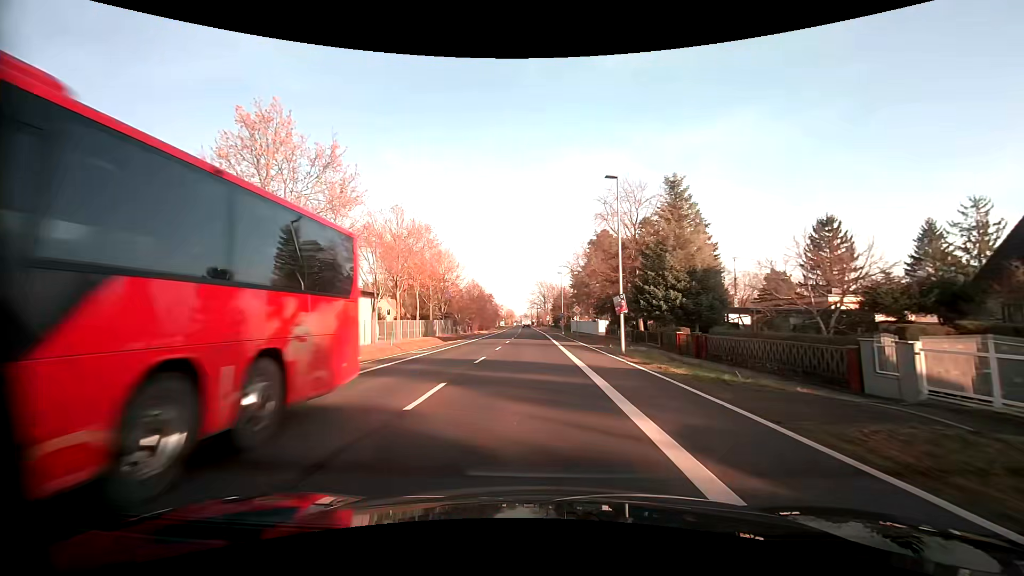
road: primary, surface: asphalt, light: Day
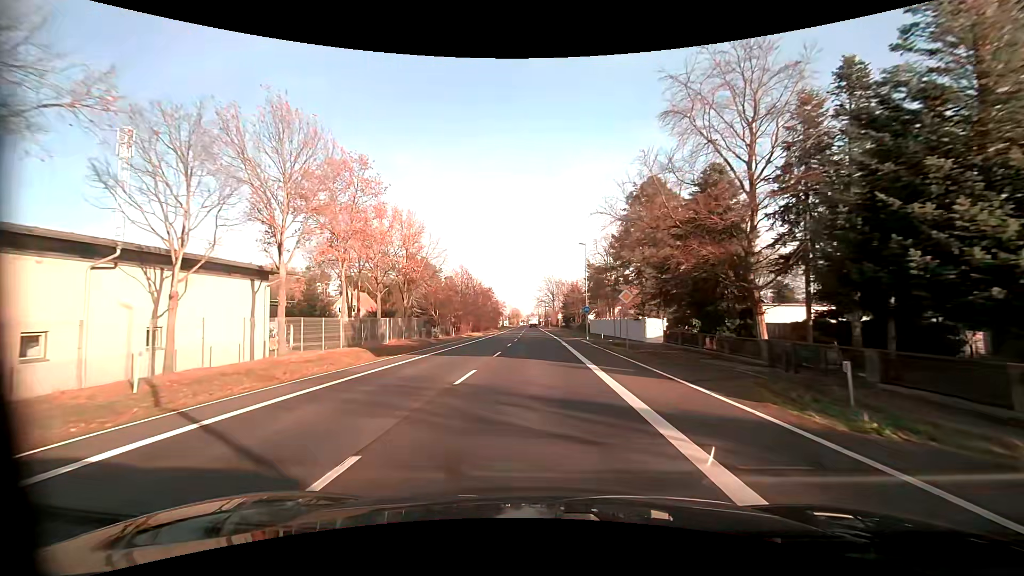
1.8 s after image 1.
(-0.2, +24.2) m; -1°
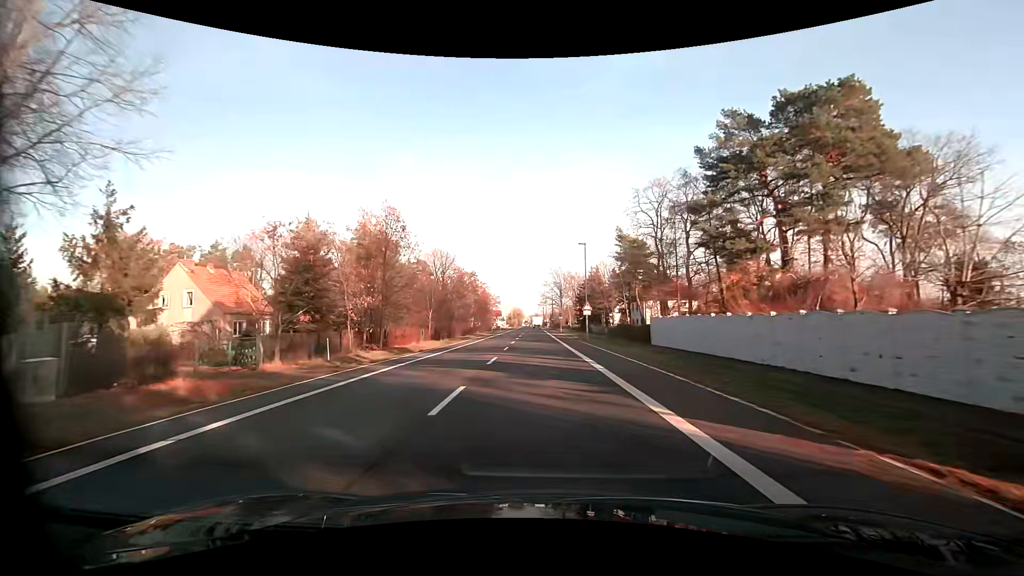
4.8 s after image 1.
(-0.2, +39.9) m; -1°
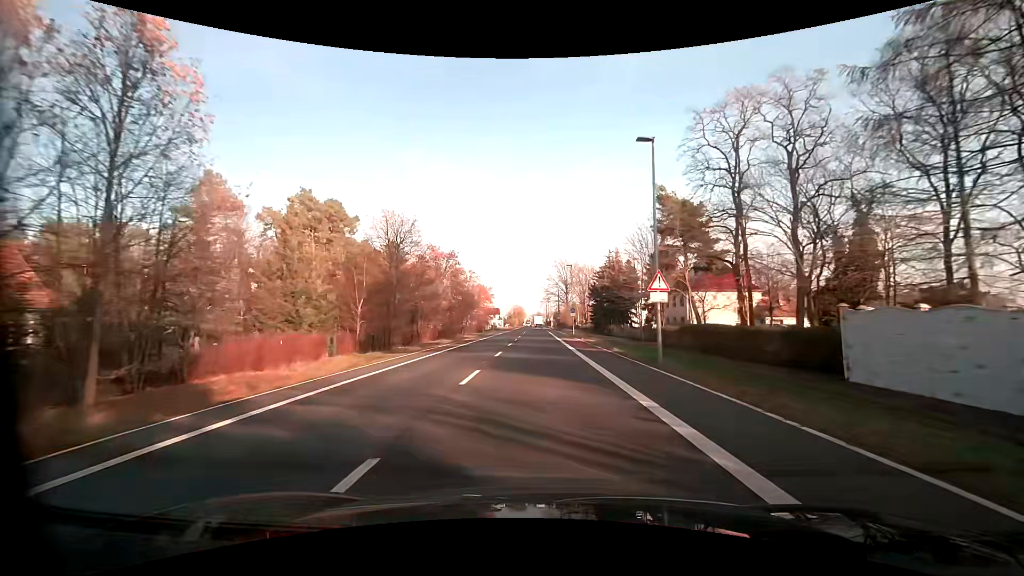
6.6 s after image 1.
(0.0, +23.8) m; 0°
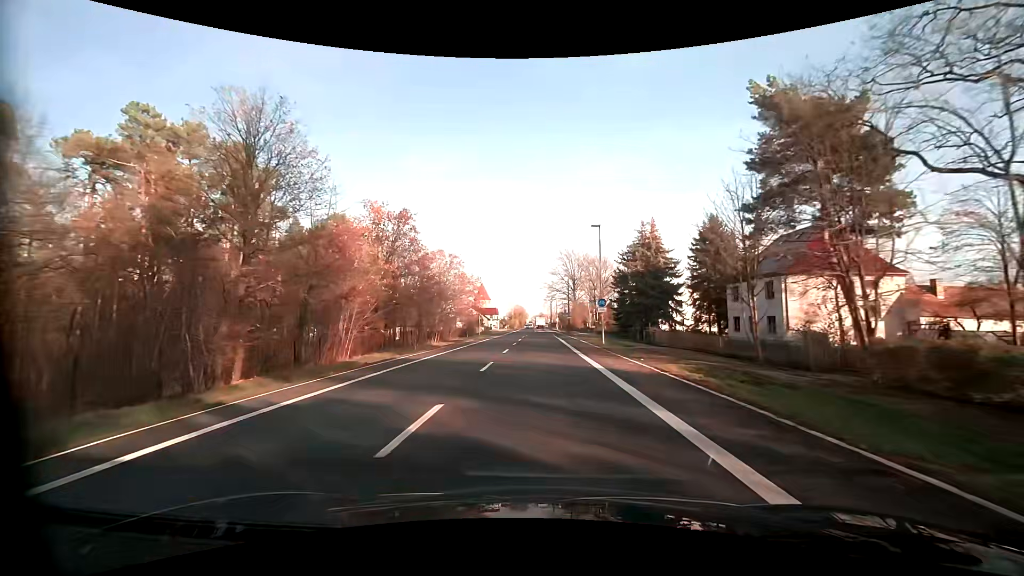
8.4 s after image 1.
(-0.1, +24.1) m; -1°
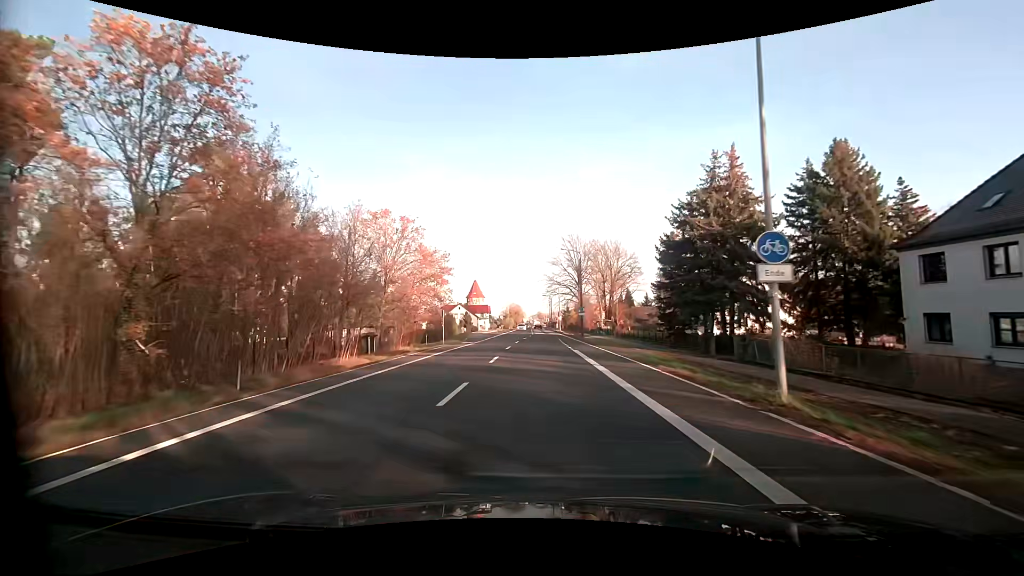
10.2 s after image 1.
(+0.1, +24.2) m; +1°
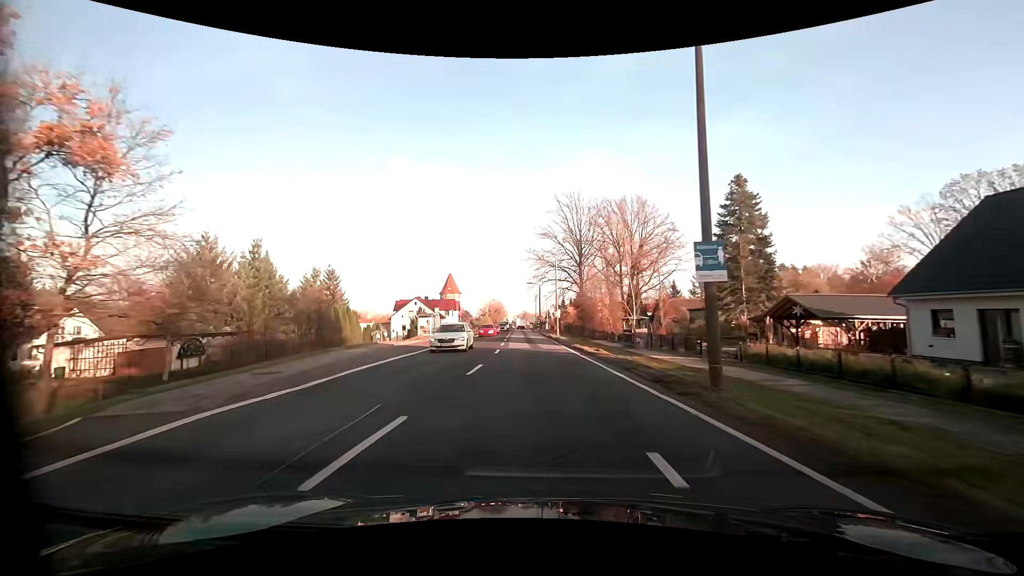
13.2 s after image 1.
(+0.4, +40.2) m; +1°
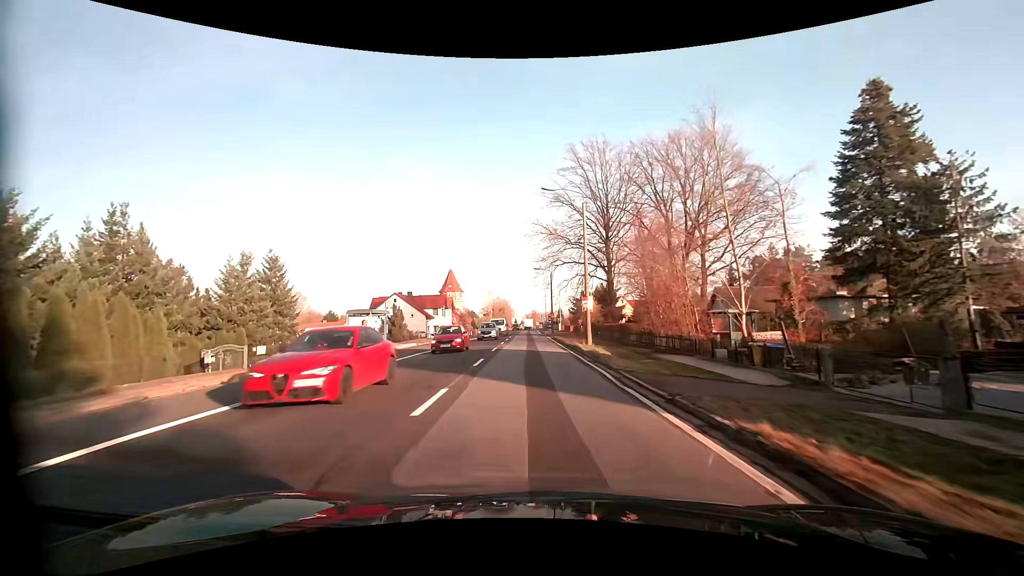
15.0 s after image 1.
(-0.1, +23.7) m; -1°
(0, +10) (0, +20) (-1, +30) (-1, +40) (-1, +50) (-1, +60) (-1, +70) (-2, +80) (-2, +90) (-2, +100) m
